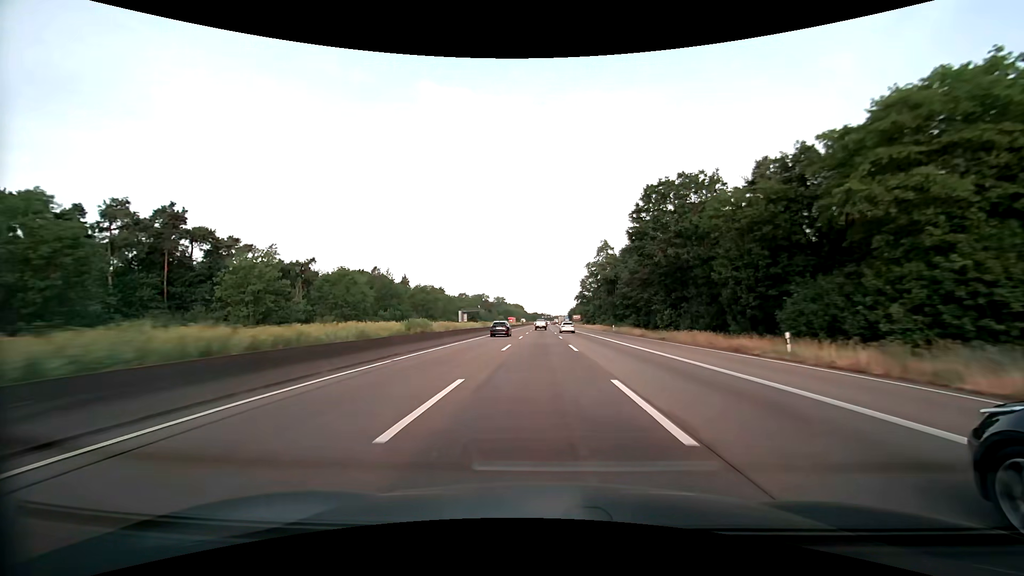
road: motorway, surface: asphalt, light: Day
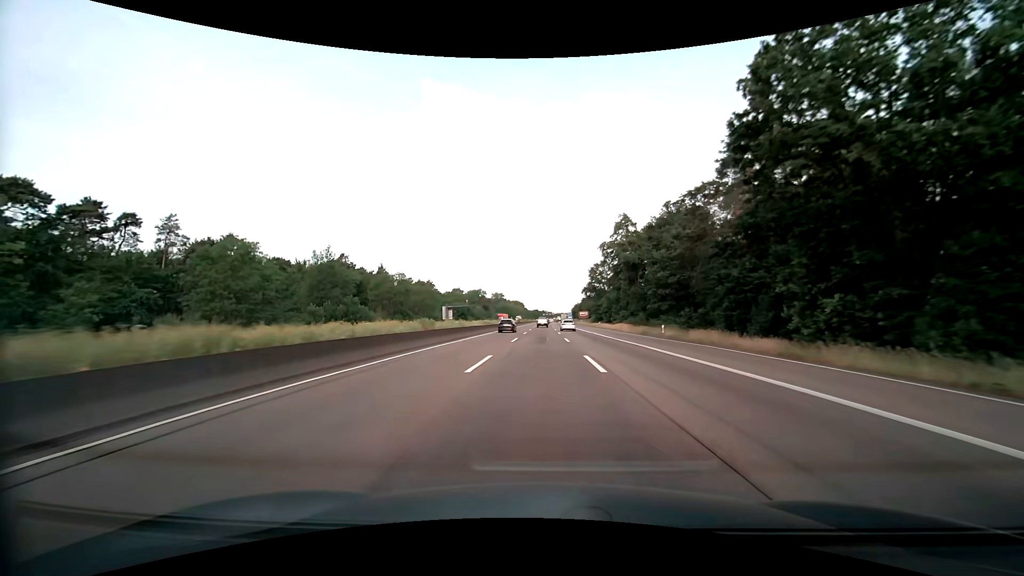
(0.0, +28.9) m; 0°
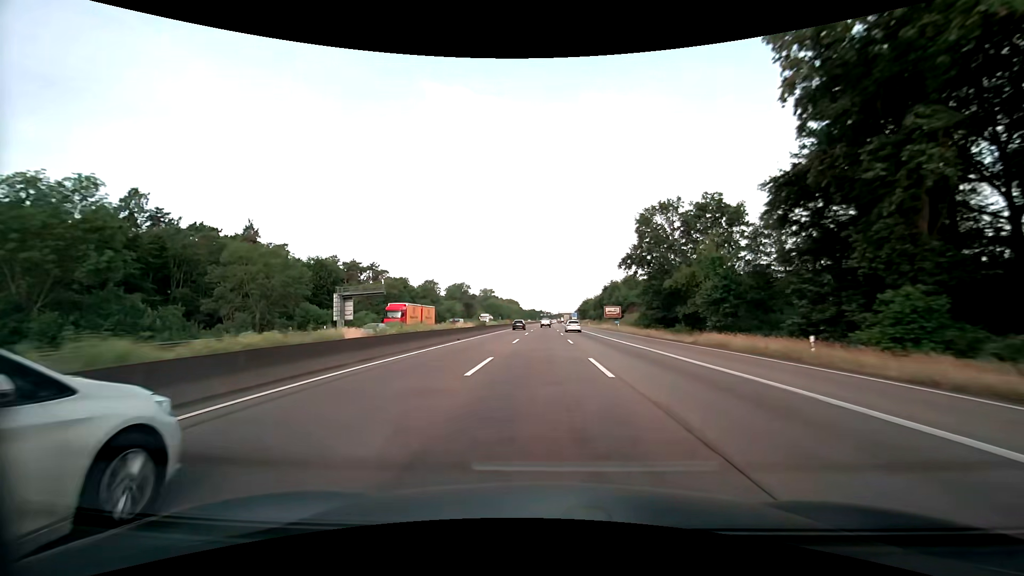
(+0.2, +72.7) m; 0°
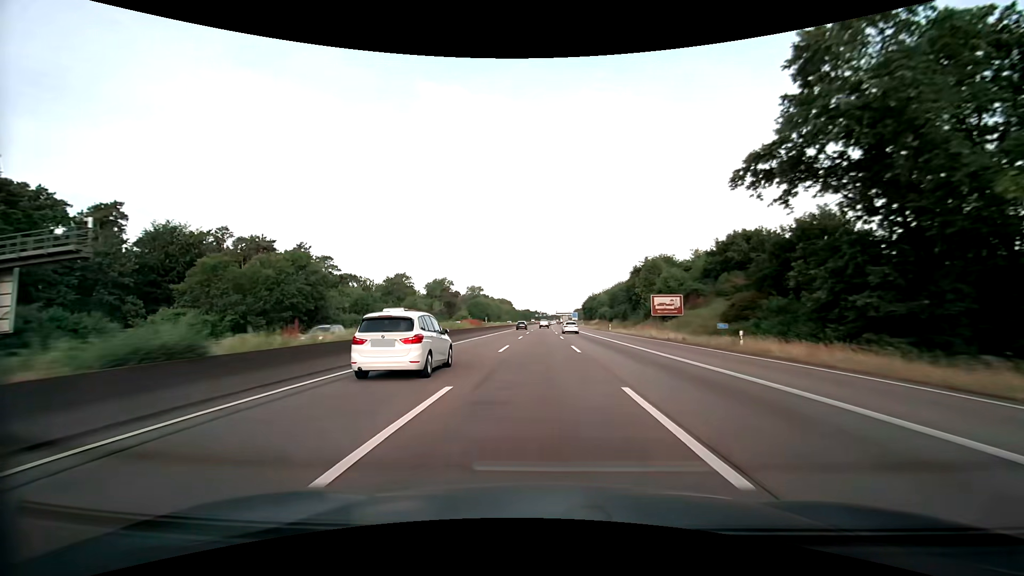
(+0.4, +43.8) m; +1°
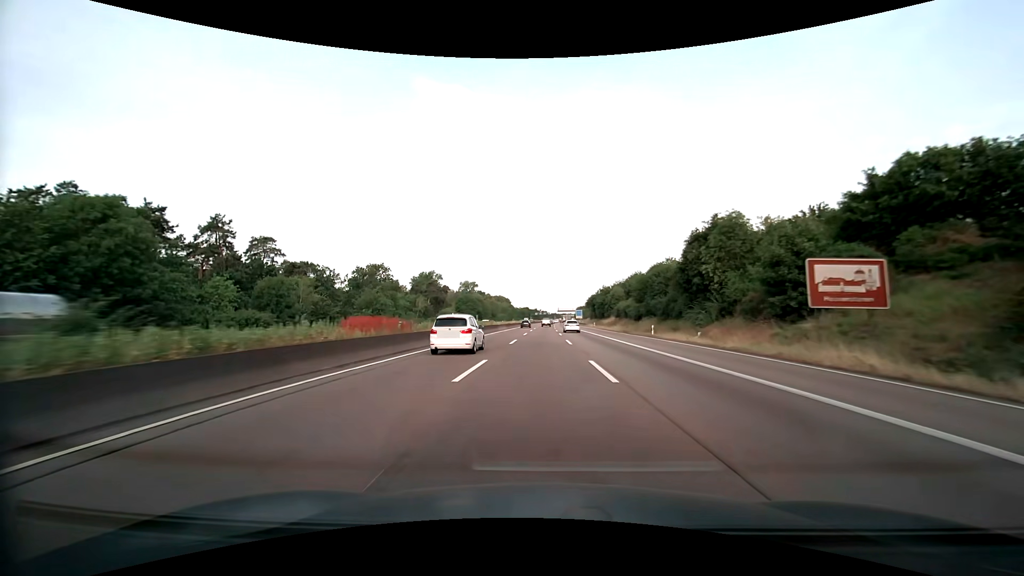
(0.0, +29.3) m; 0°
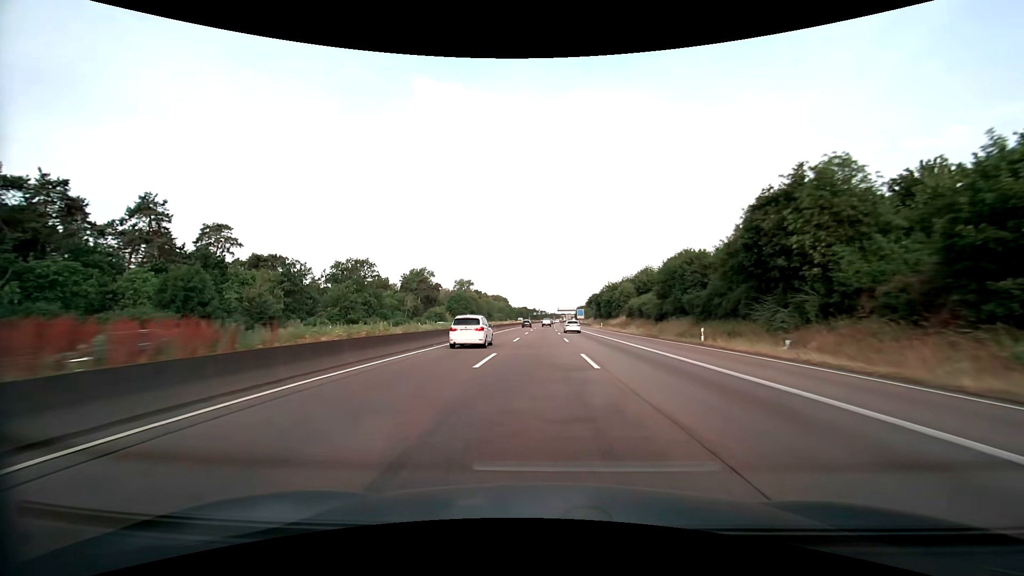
(0.0, +14.7) m; 0°
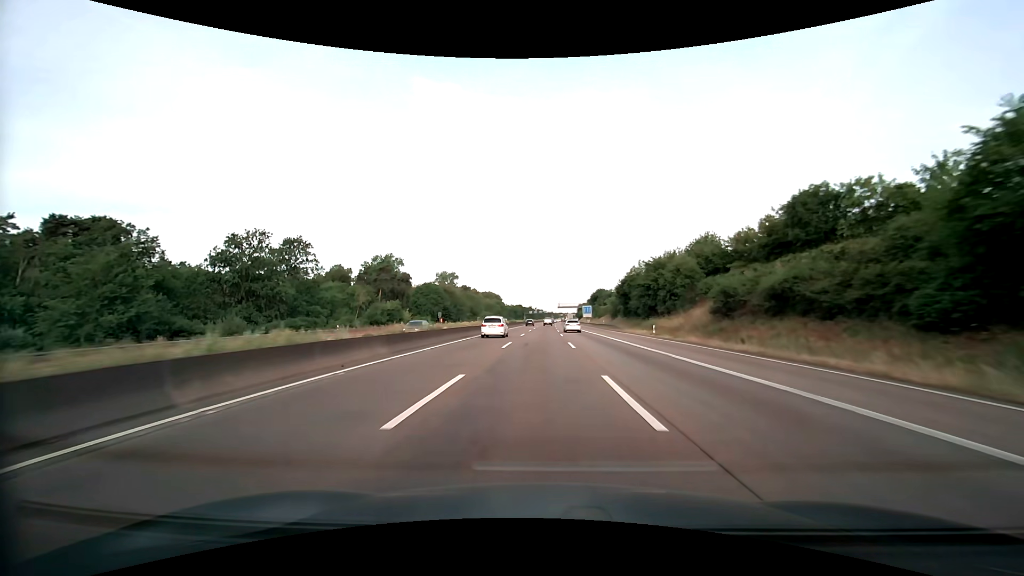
(+0.2, +44.1) m; 0°
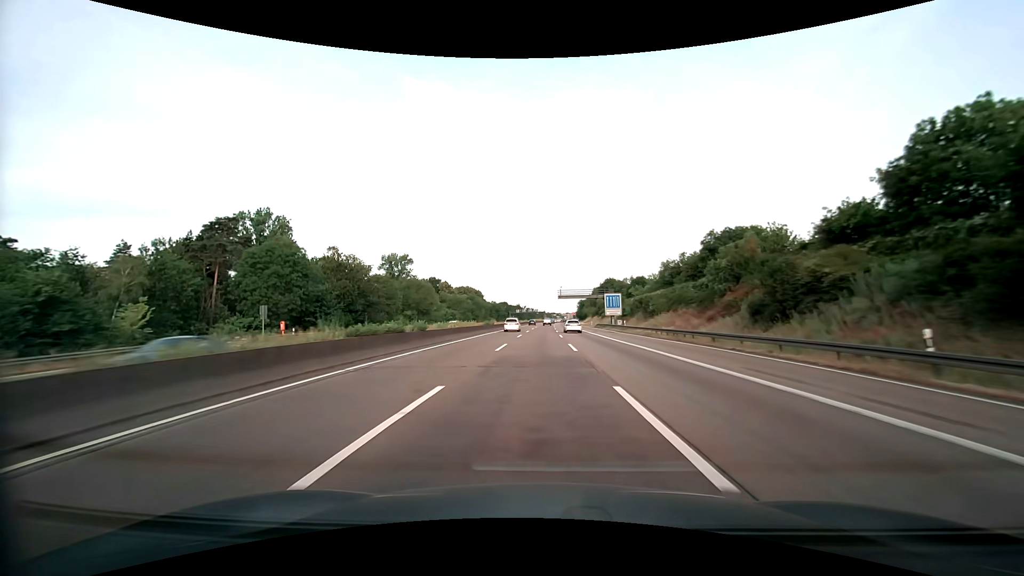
(+0.4, +74.0) m; +1°
(0, +10) (0, +20) (0, +30) (0, +40) (0, +50) (0, +60) (0, +70) (0, +80) (0, +90) (+1, +100) m
